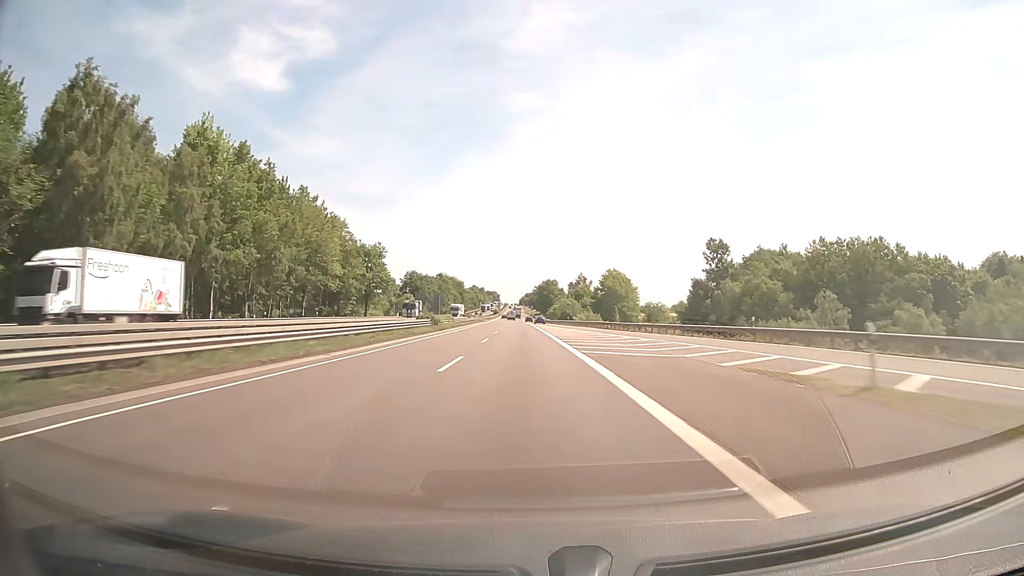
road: motorway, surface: asphalt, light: Day
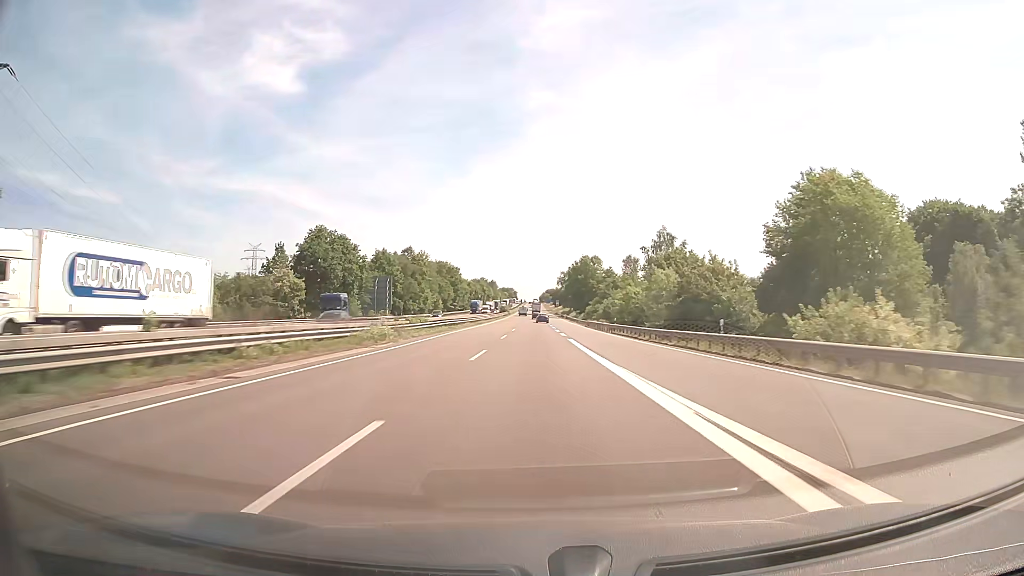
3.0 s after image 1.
(-2.1, +103.0) m; -2°
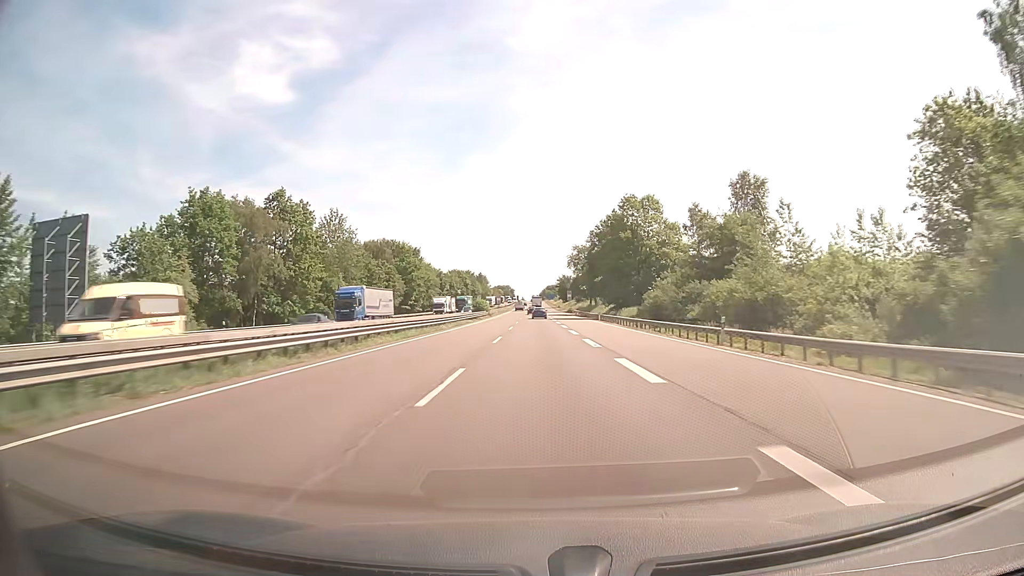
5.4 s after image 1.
(+0.3, +82.2) m; 0°
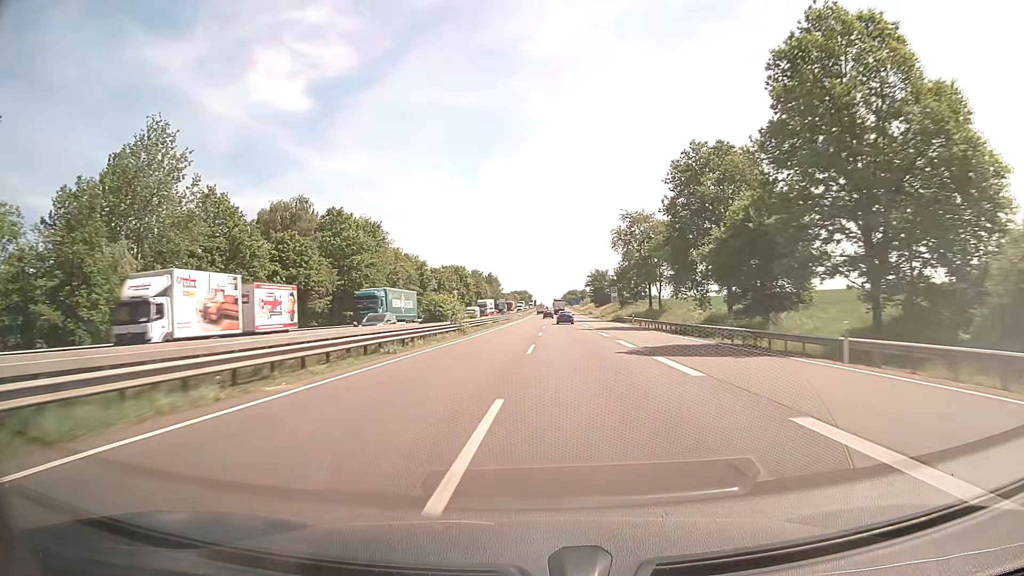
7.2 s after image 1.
(-0.6, +58.0) m; -2°
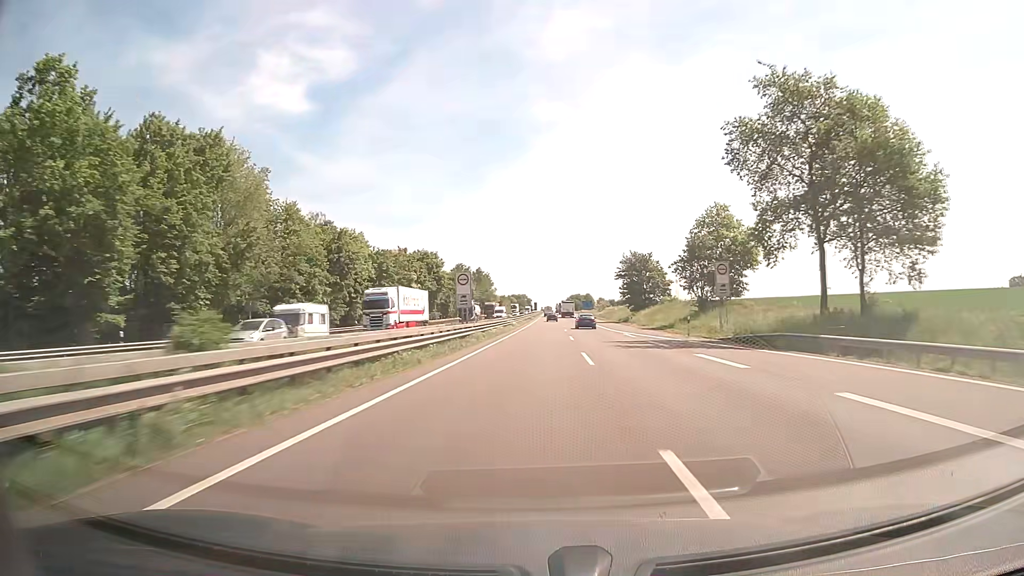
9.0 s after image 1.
(-0.2, +57.7) m; 0°
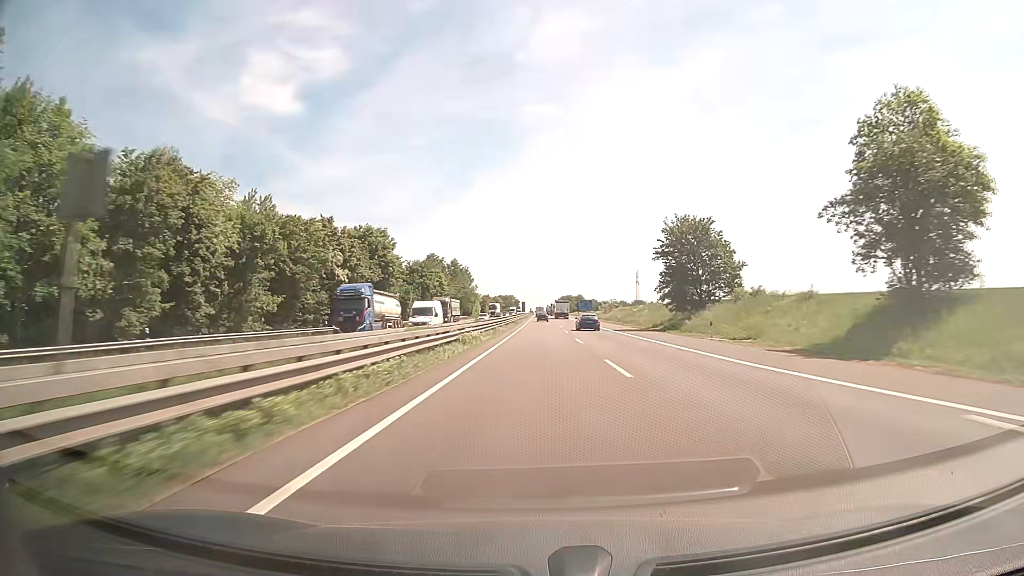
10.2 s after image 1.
(+0.3, +39.4) m; +1°
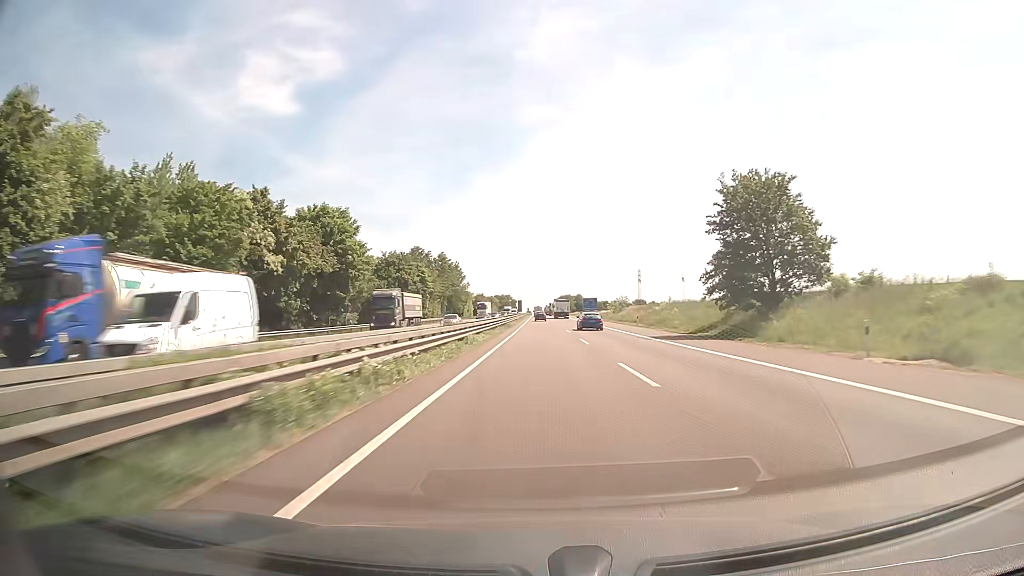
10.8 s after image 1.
(0.0, +19.9) m; 0°
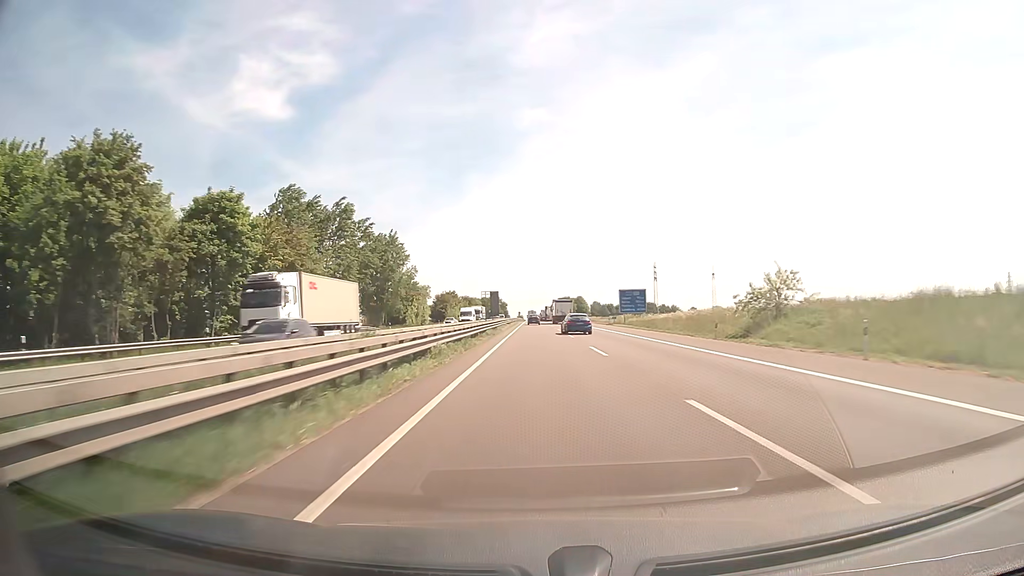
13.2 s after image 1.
(+0.5, +79.4) m; 0°
(0, +10) (0, +20) (0, +30) (0, +40) (0, +50) (0, +60) (0, +70) (0, +80) (0, +90) (0, +100) m
